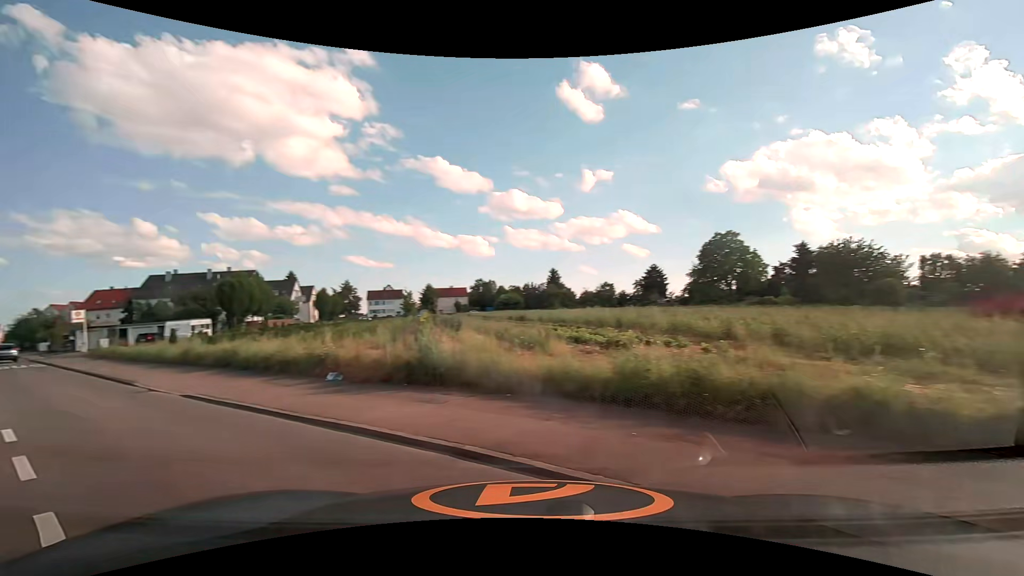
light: Day
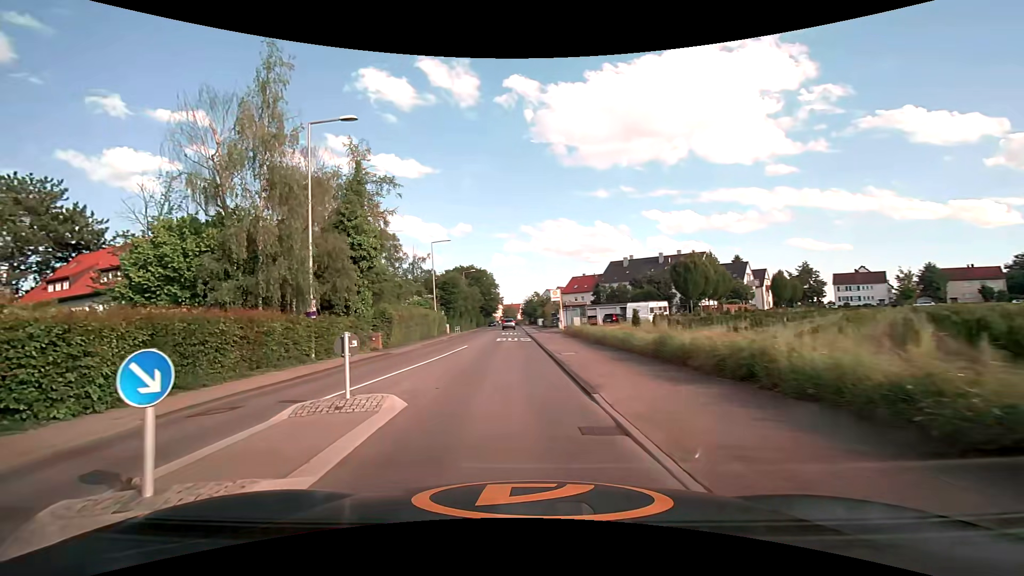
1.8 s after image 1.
(-5.5, +8.7) m; -52°
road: tertiary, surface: asphalt
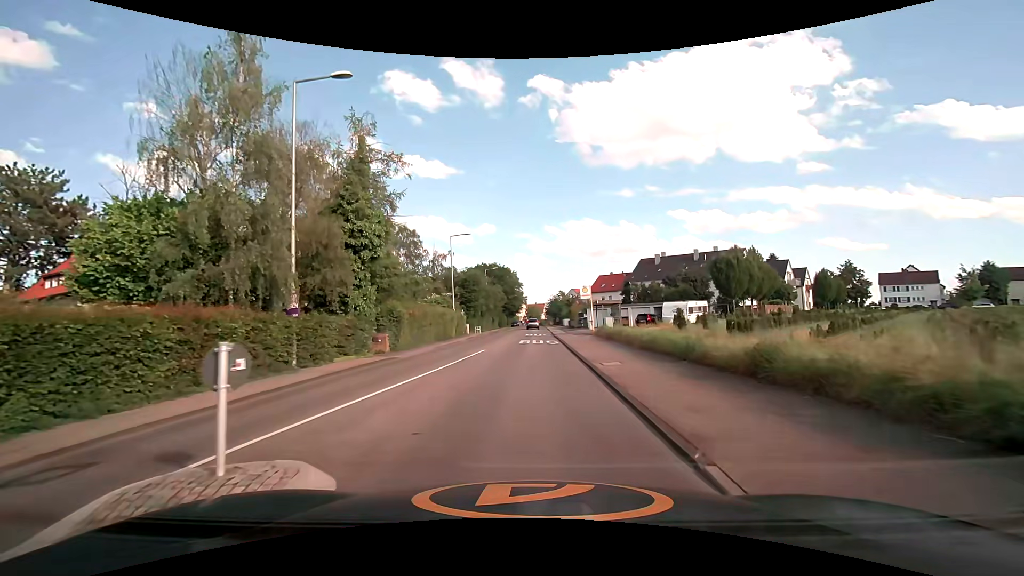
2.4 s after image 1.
(-0.2, +4.2) m; -4°
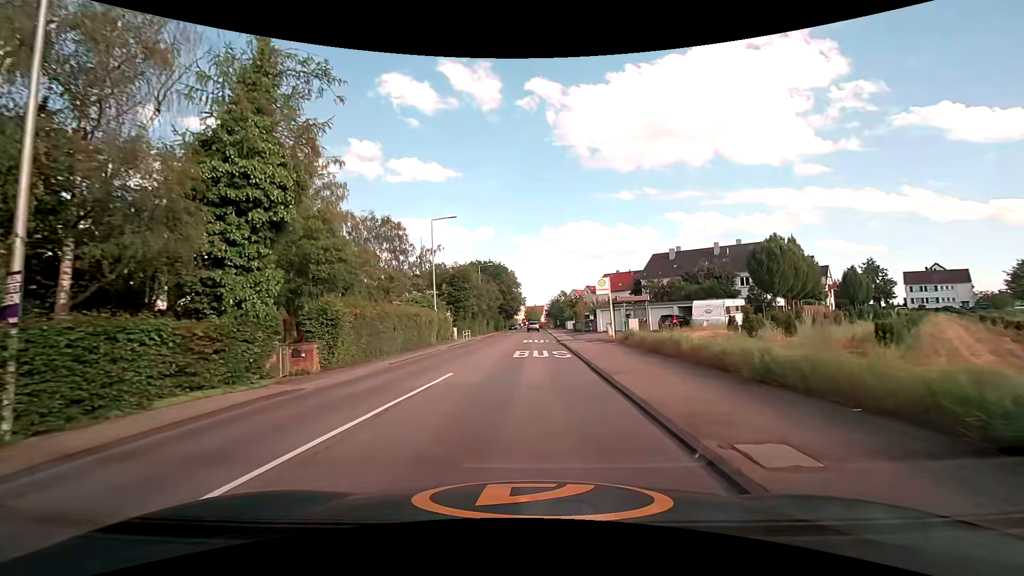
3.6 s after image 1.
(-0.1, +9.4) m; 0°
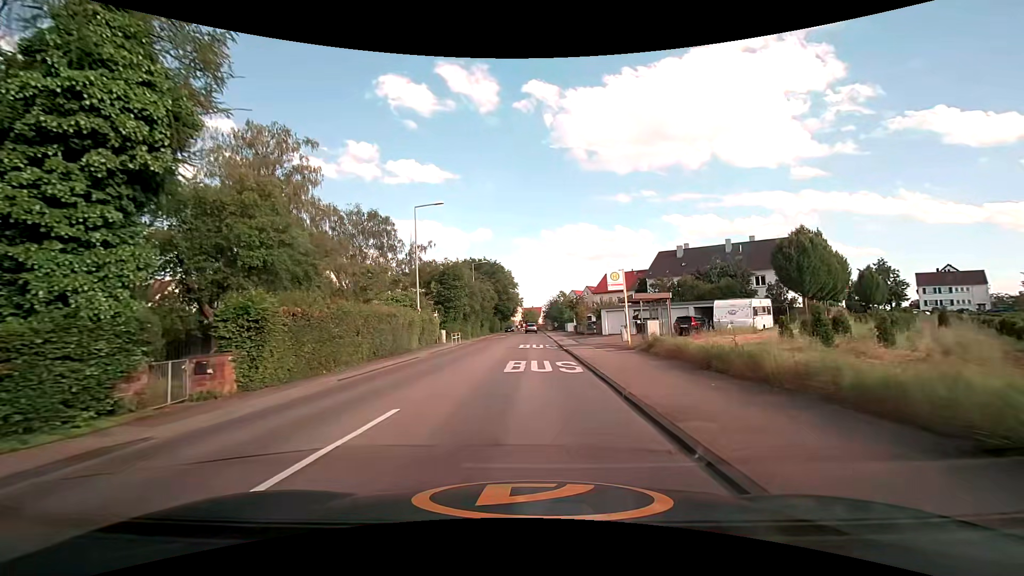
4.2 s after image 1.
(0.0, +5.3) m; +1°
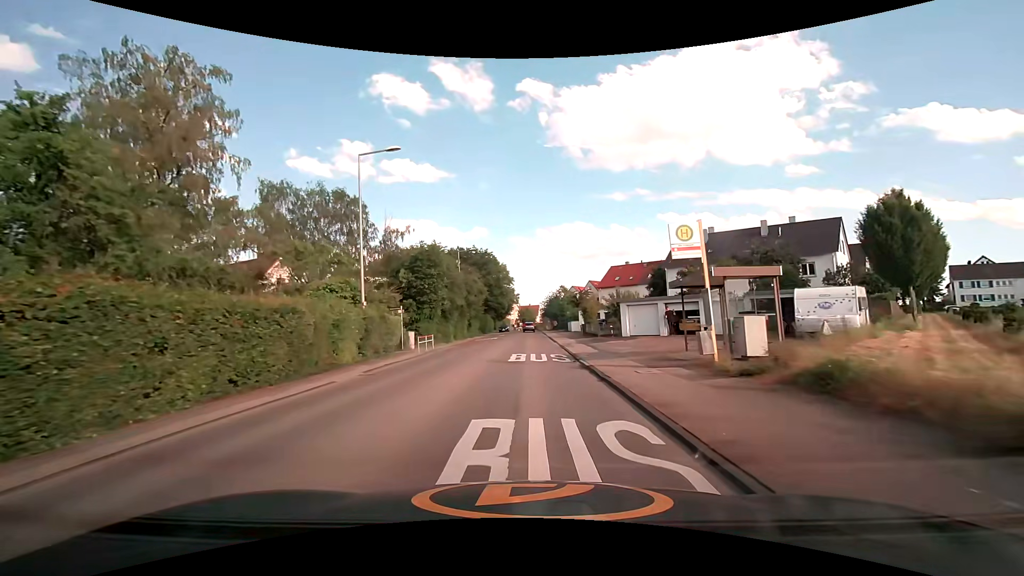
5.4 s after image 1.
(0.0, +11.1) m; 0°
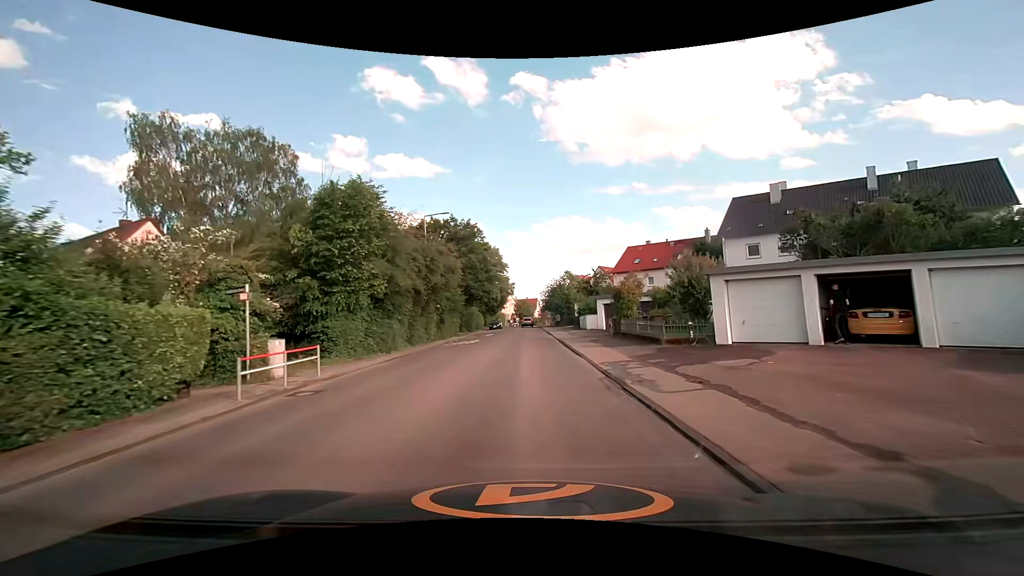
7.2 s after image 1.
(-0.1, +17.7) m; 0°
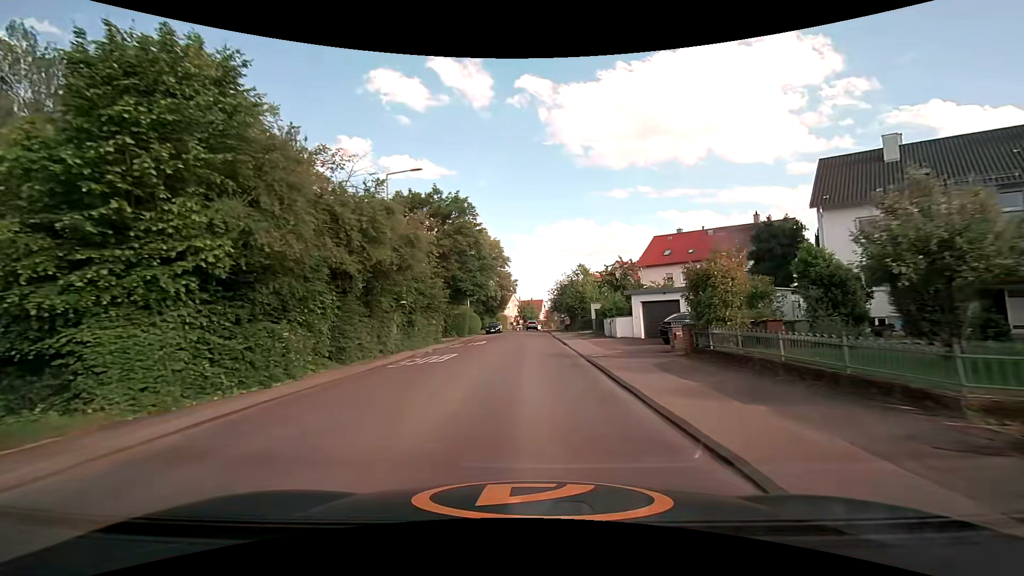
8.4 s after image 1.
(0.0, +12.4) m; 0°
(0, +10) (0, +20) (0, +30) (0, +40) (0, +50) (0, +60) (0, +70) (0, +80) (0, +90) (+1, +100) m
